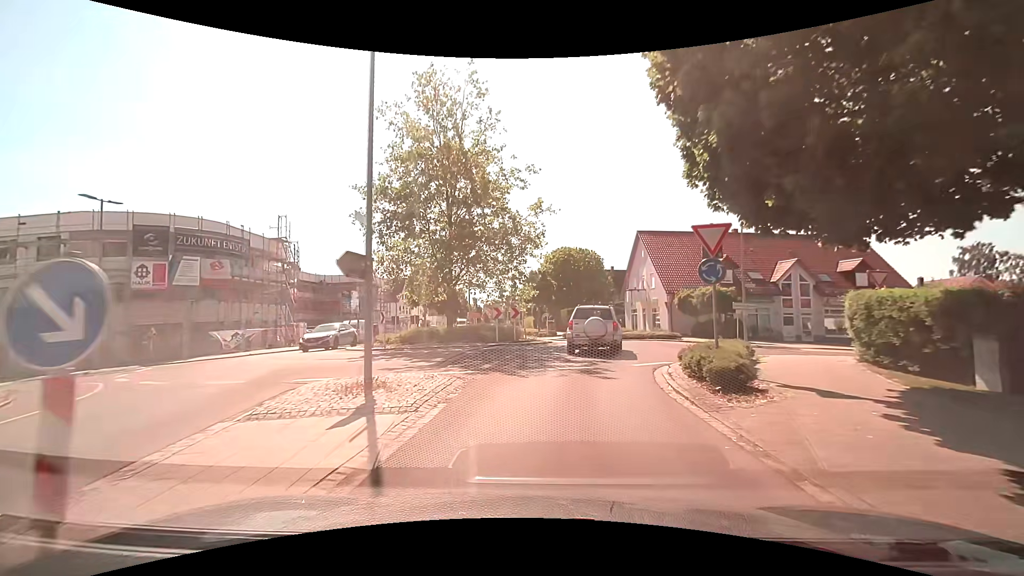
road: tertiary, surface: asphalt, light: Day
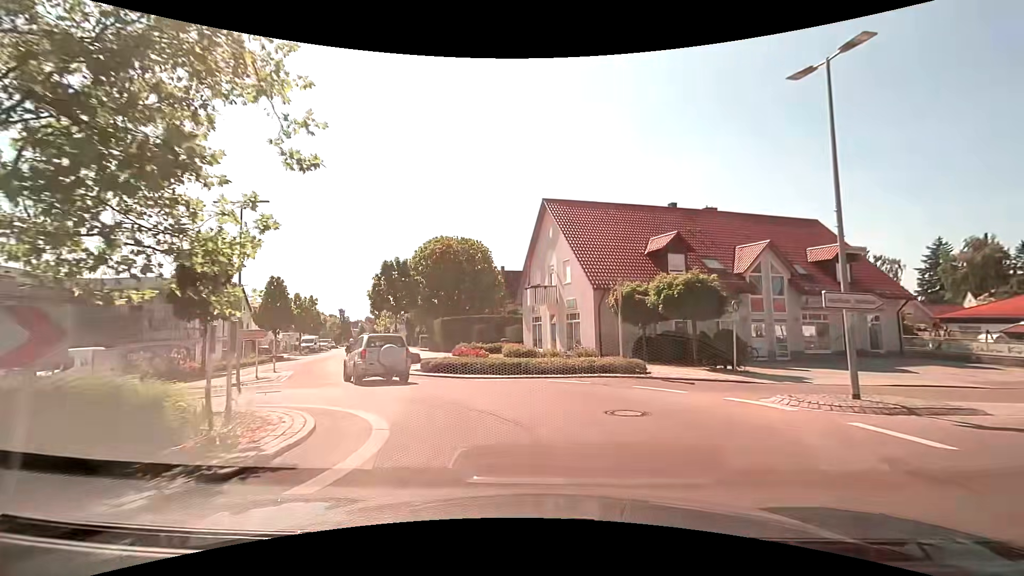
(+1.8, +18.2) m; +13°
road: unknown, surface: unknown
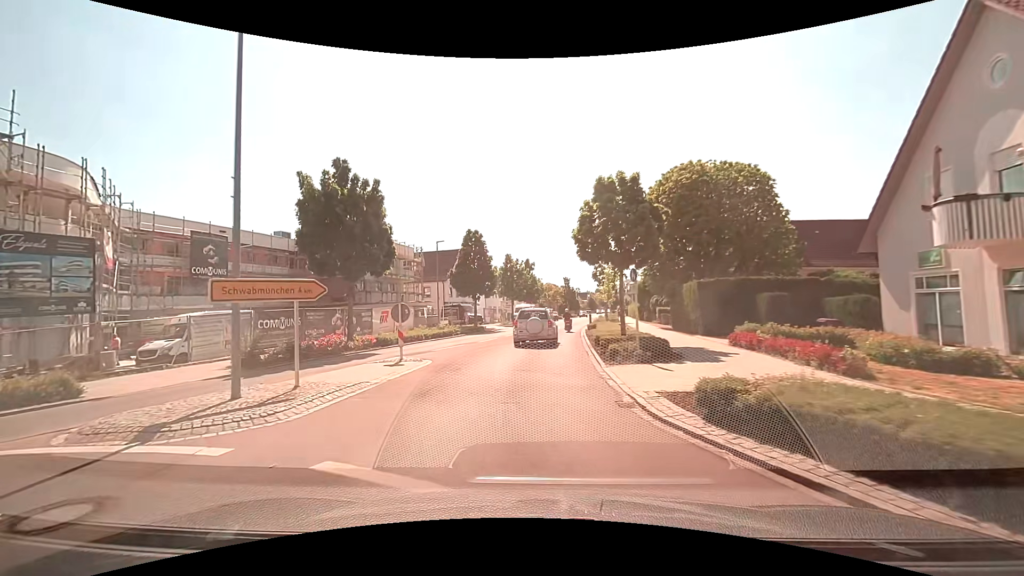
(-3.2, +15.3) m; -25°
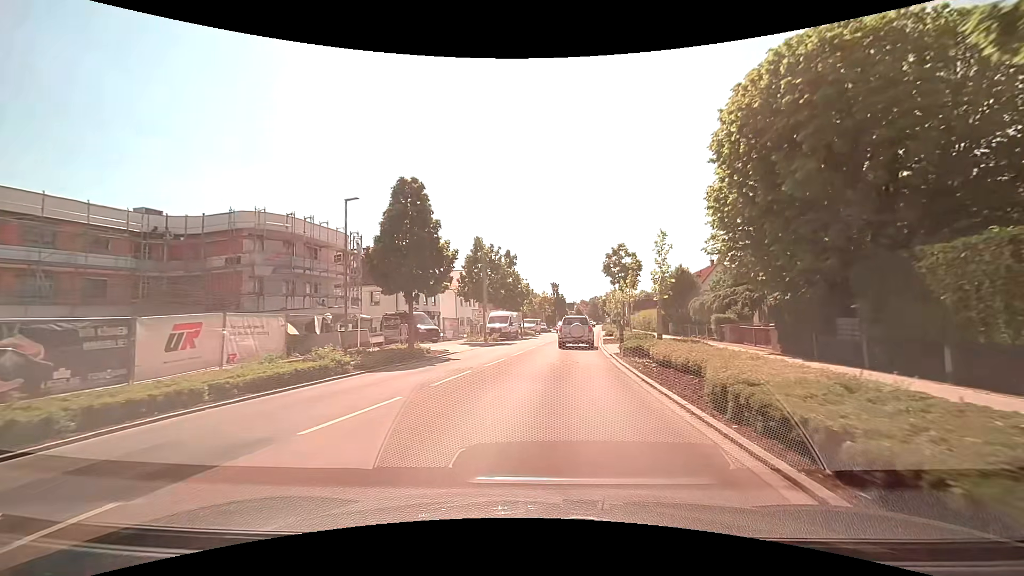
(-0.2, +18.9) m; +1°
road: tertiary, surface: asphalt
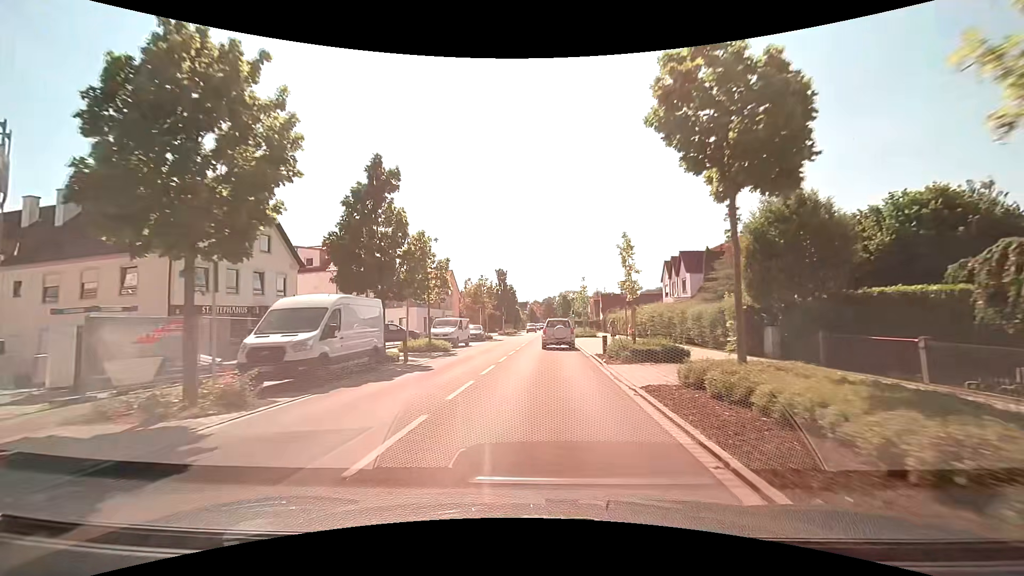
(+1.9, +28.8) m; +5°
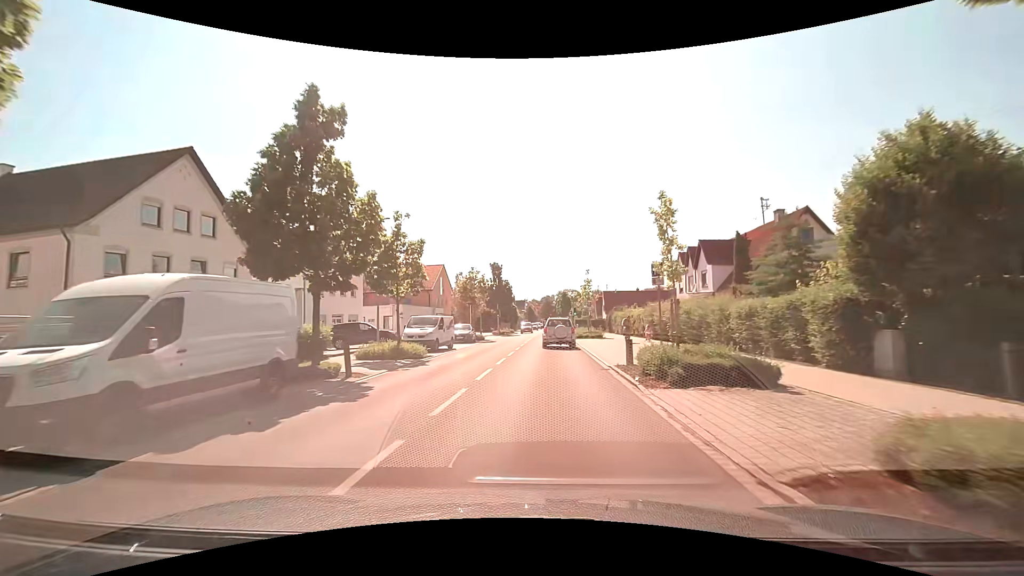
(+0.1, +6.2) m; +1°
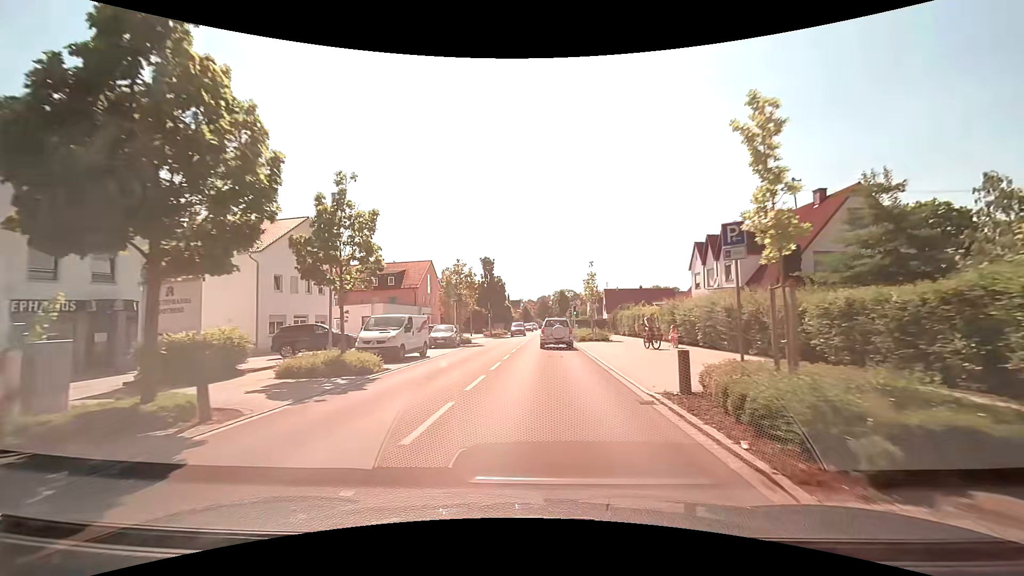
(0.0, +6.2) m; 0°
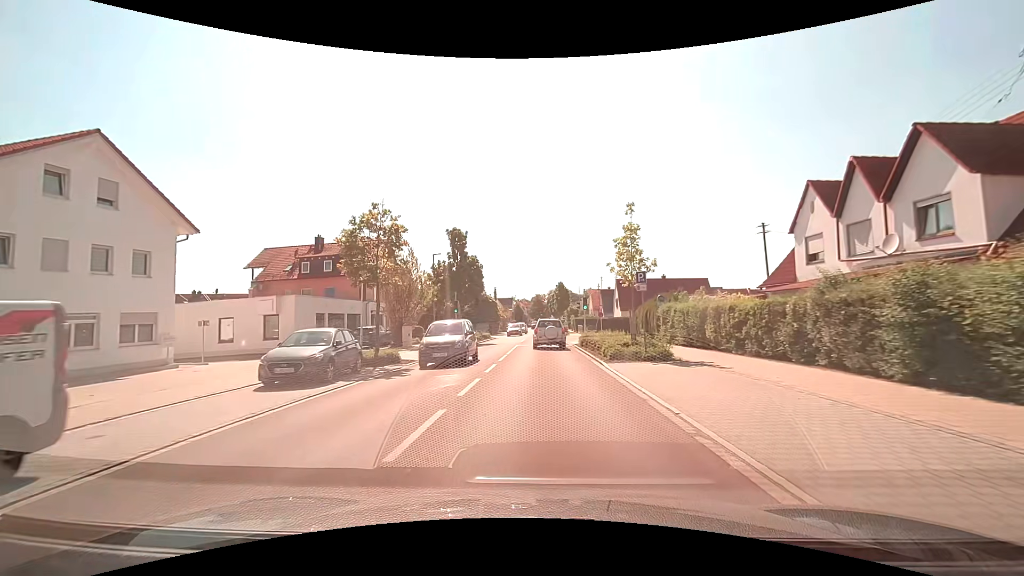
(+0.5, +18.6) m; +1°
